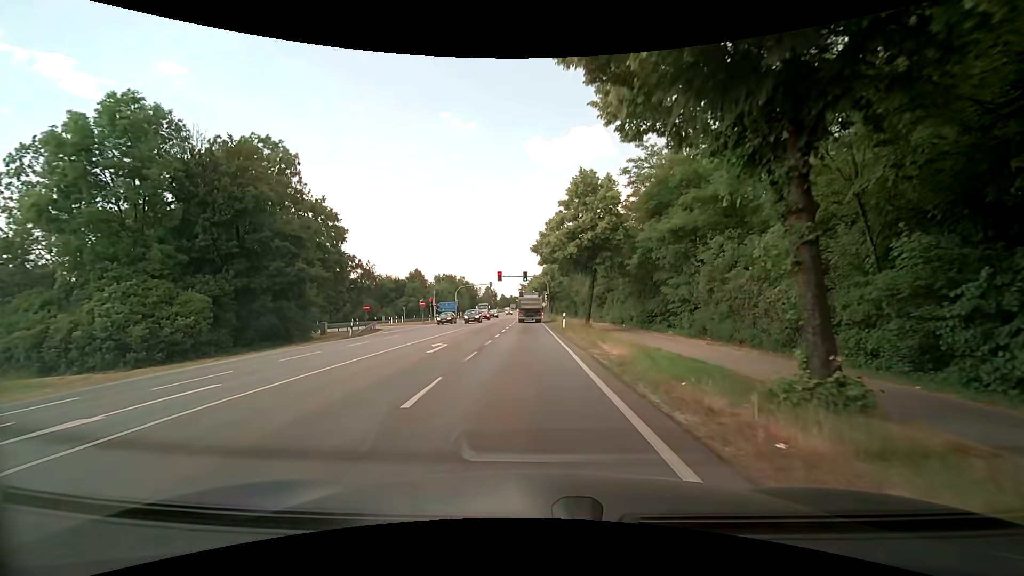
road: secondary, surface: asphalt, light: Day
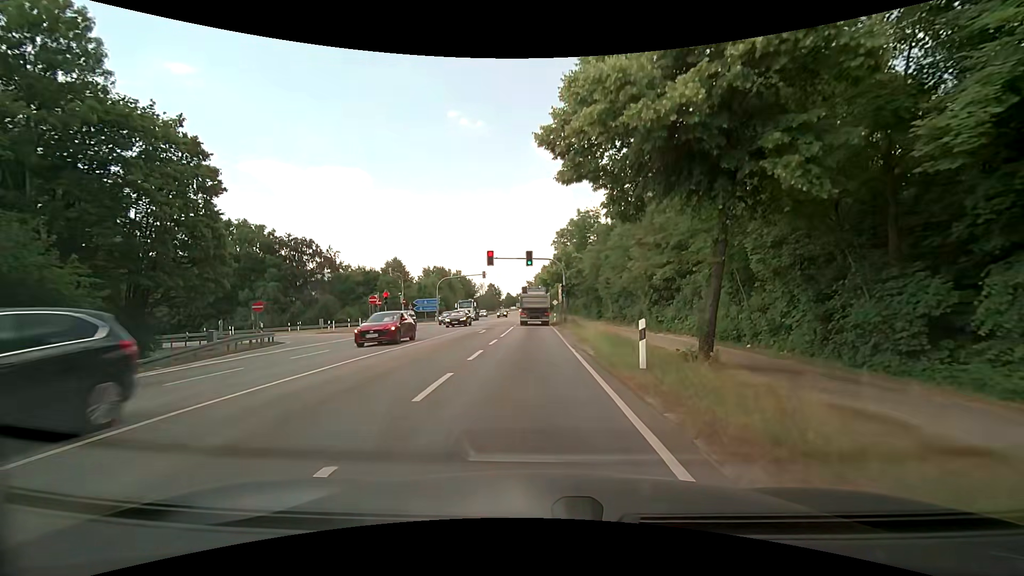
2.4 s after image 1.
(+0.1, +23.4) m; 0°
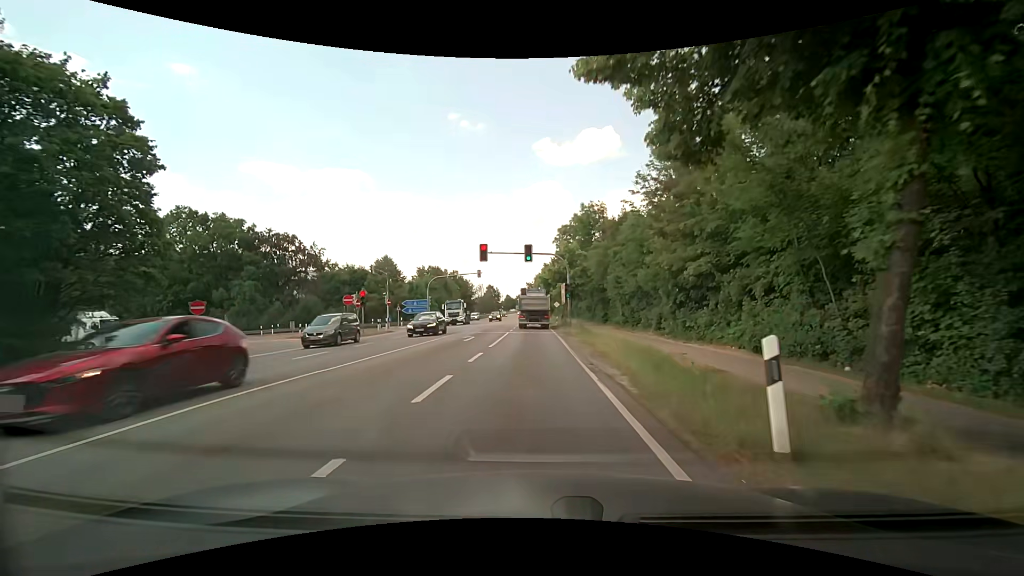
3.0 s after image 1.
(0.0, +5.9) m; -1°
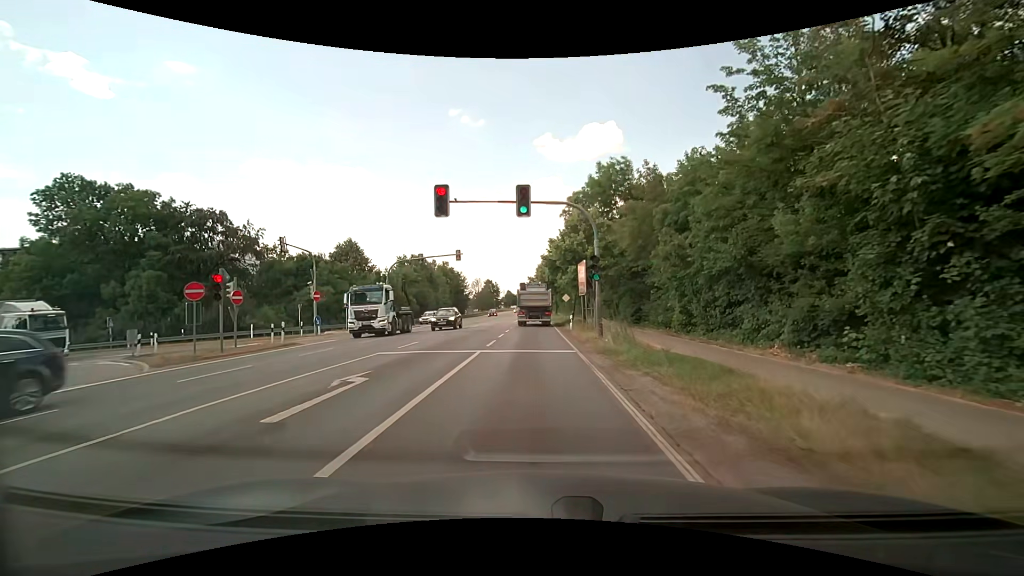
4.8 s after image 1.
(+0.2, +17.7) m; 0°
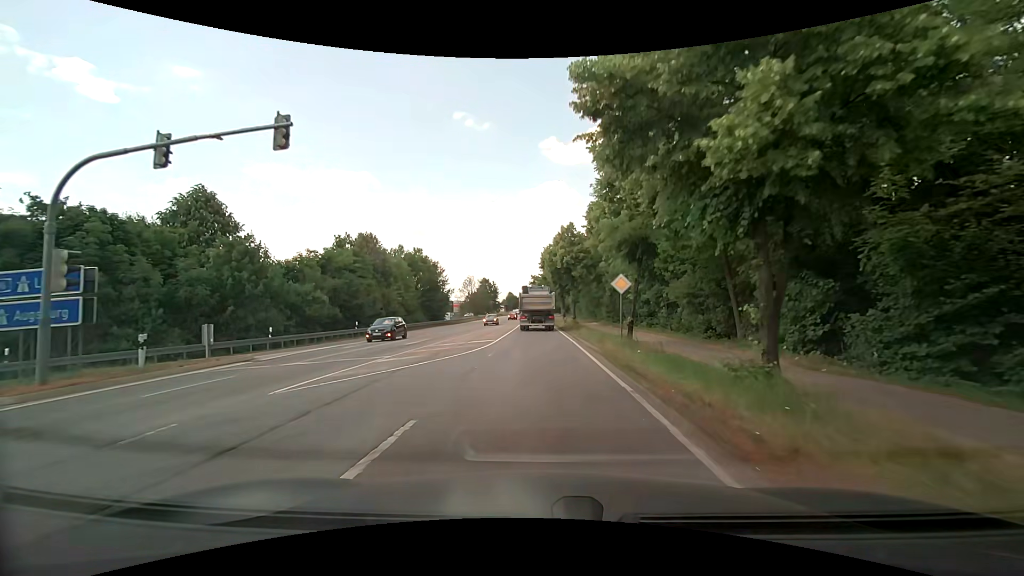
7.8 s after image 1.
(-0.3, +31.6) m; 0°
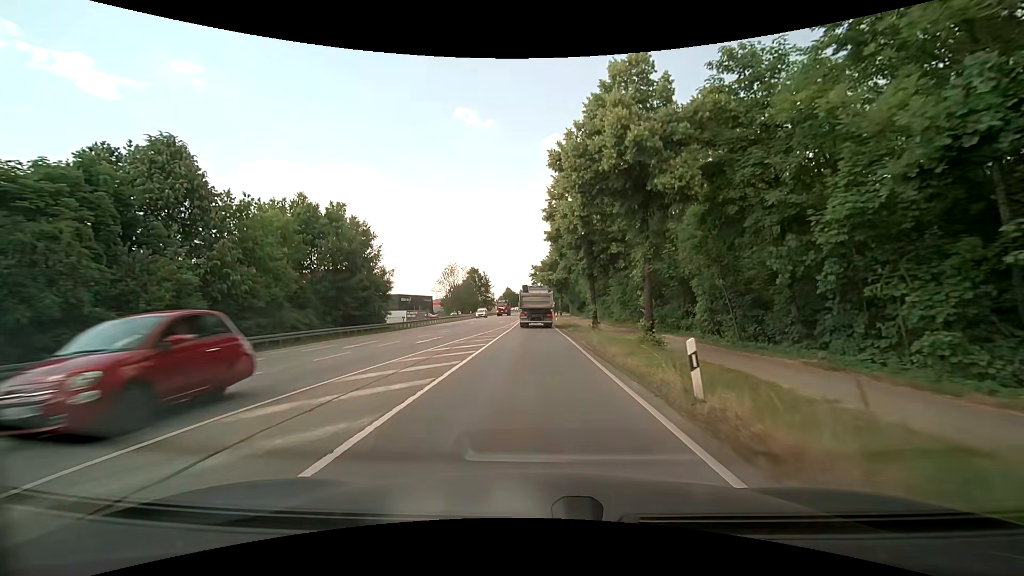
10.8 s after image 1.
(-0.3, +35.4) m; -1°
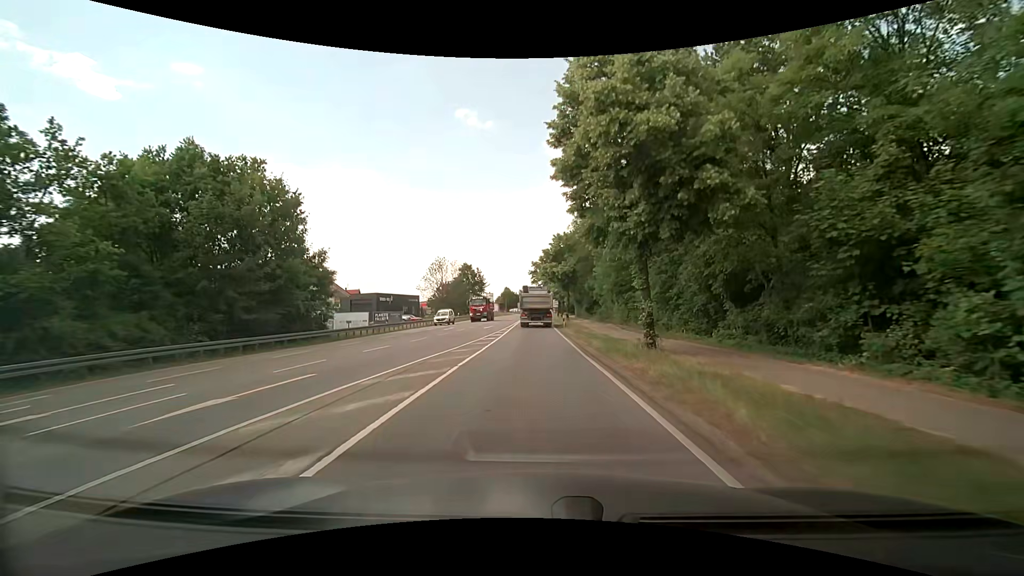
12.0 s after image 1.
(0.0, +15.5) m; 0°
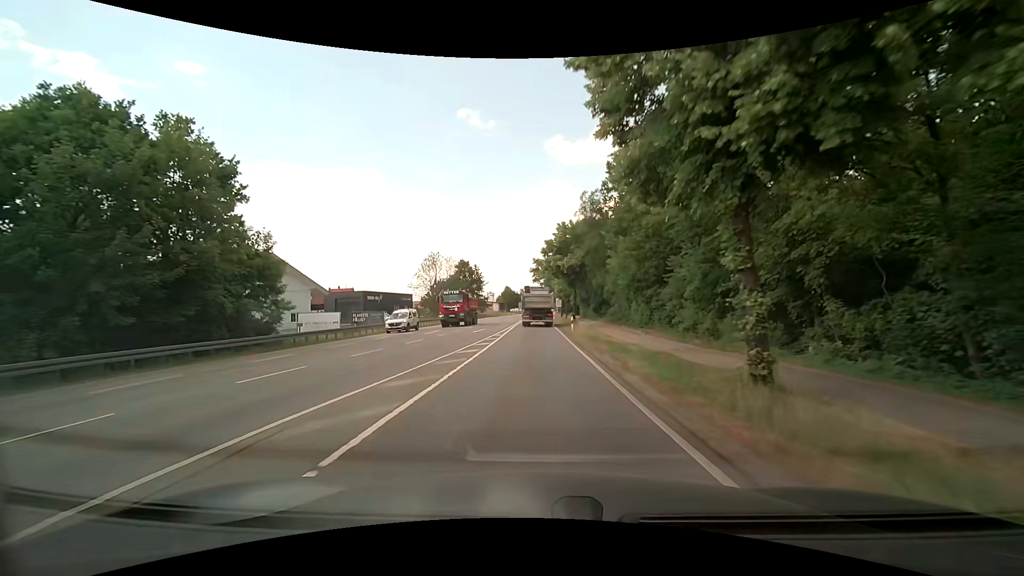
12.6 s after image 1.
(-0.1, +8.0) m; 0°
(0, +10) (0, +20) (0, +30) (0, +40) (0, +50) (0, +60) (0, +70) (0, +80) (0, +90) (0, +100) m
